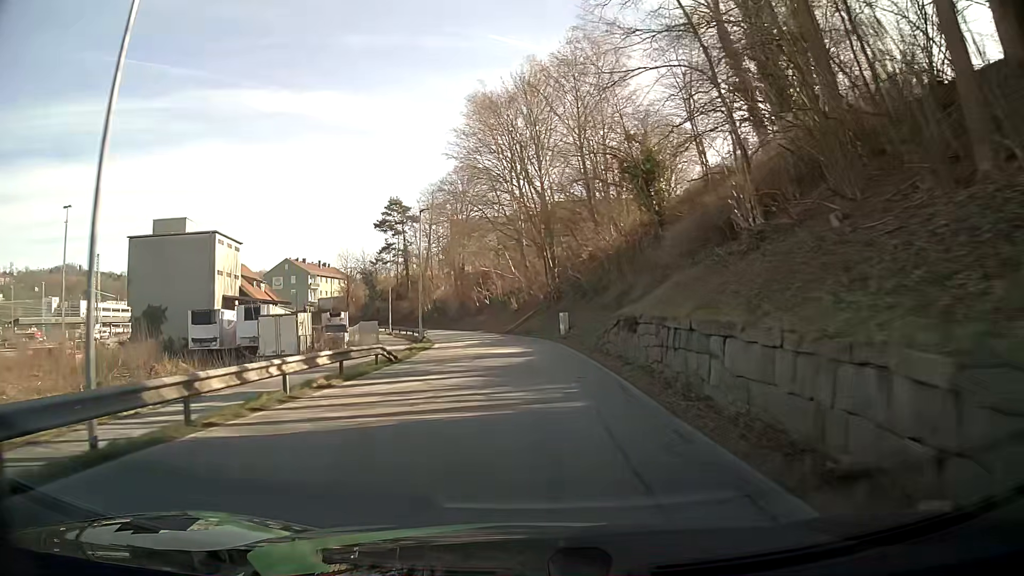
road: residential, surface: asphalt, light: Day
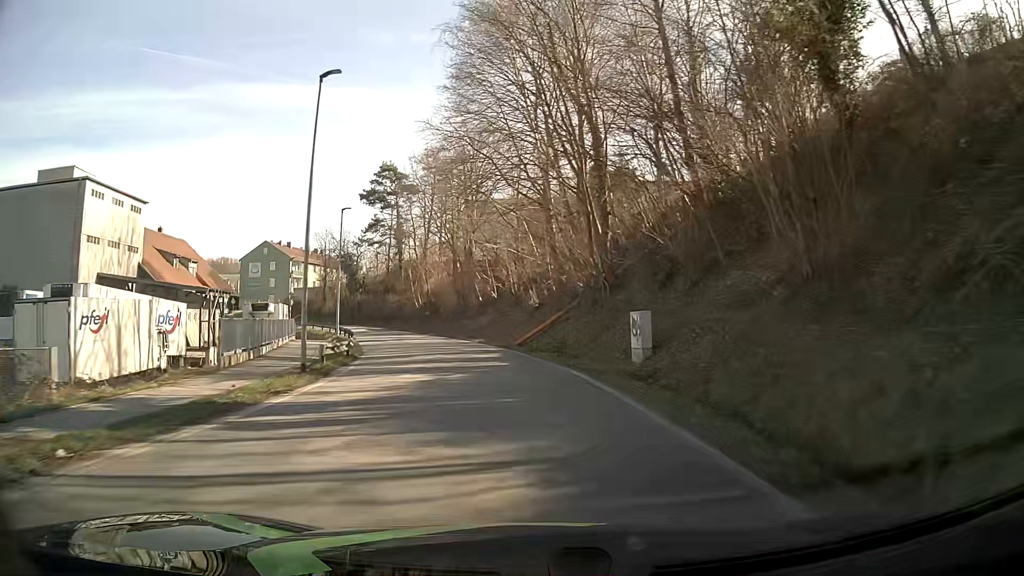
(-0.1, +24.2) m; -2°
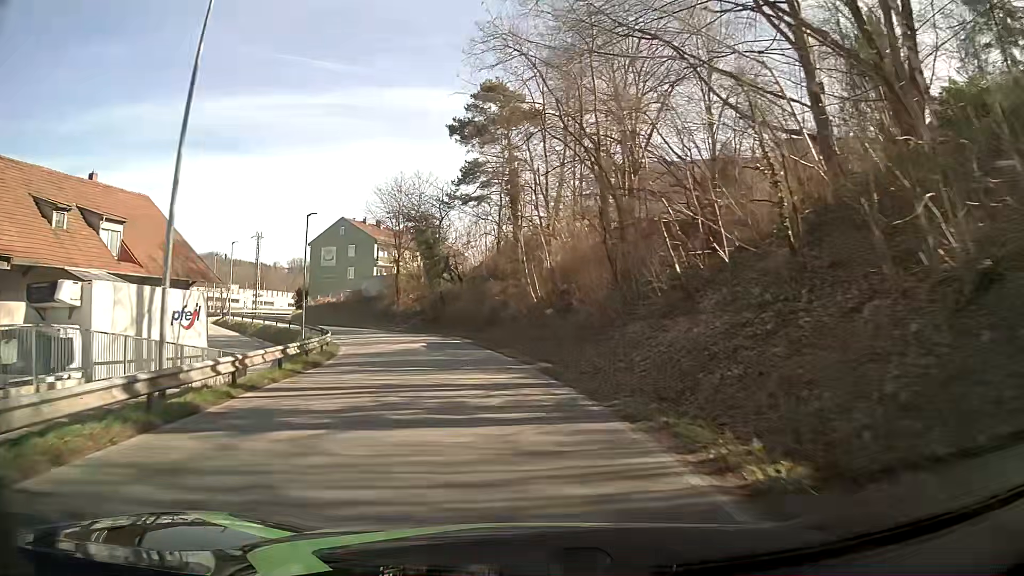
(-3.4, +31.5) m; -13°
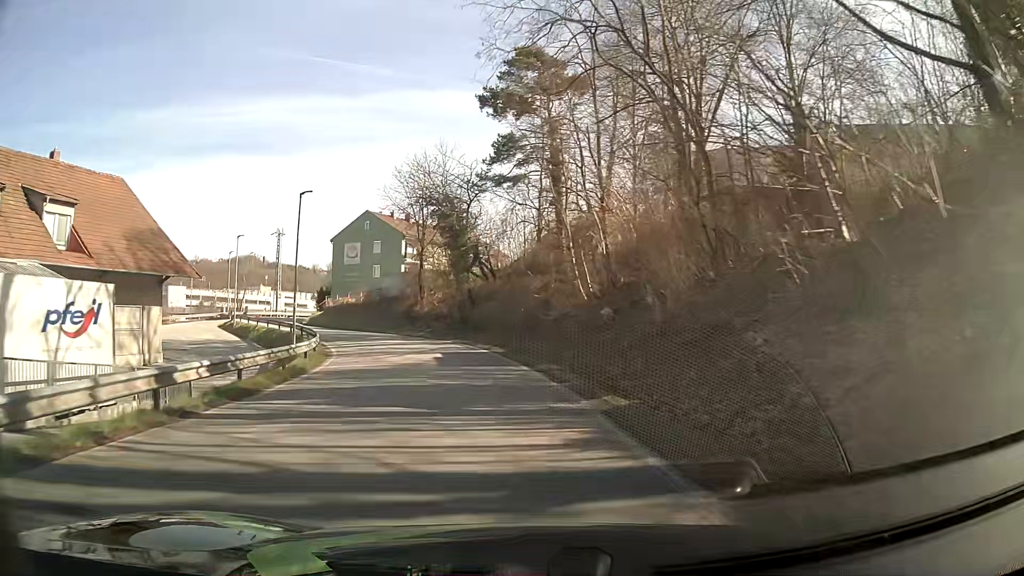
(-0.2, +7.9) m; -3°
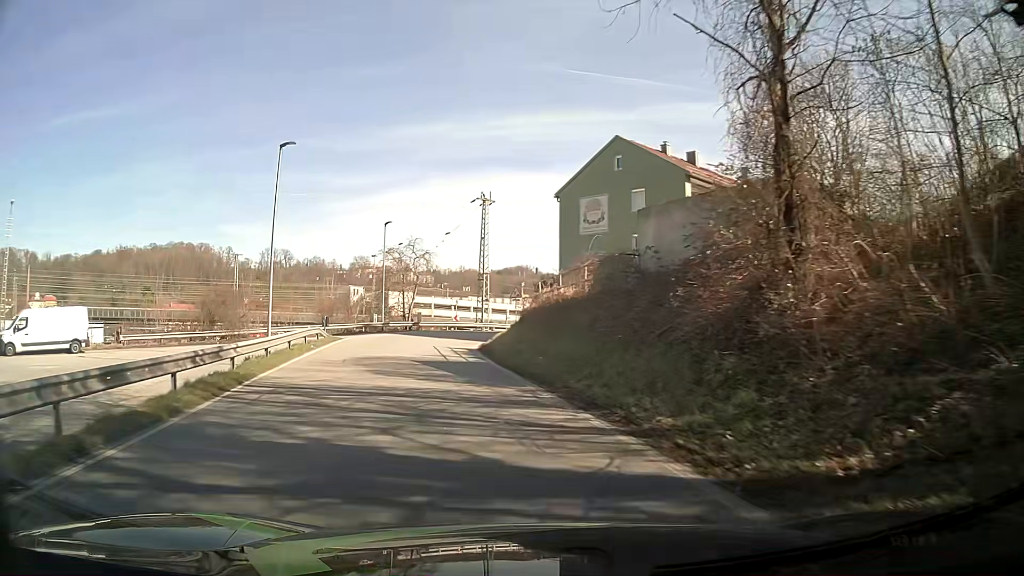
(-6.9, +35.7) m; -24°
